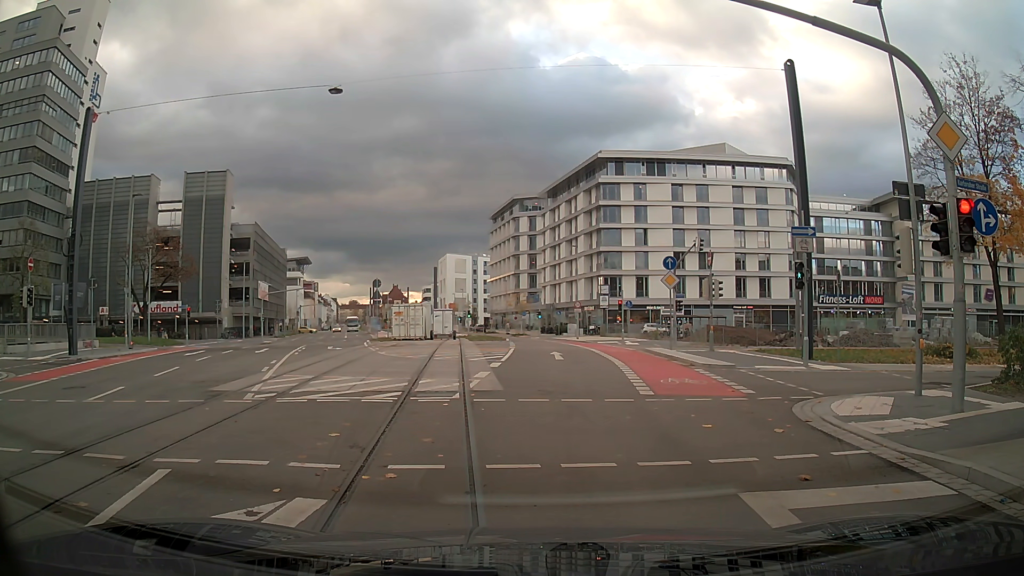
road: secondary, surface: asphalt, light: Day
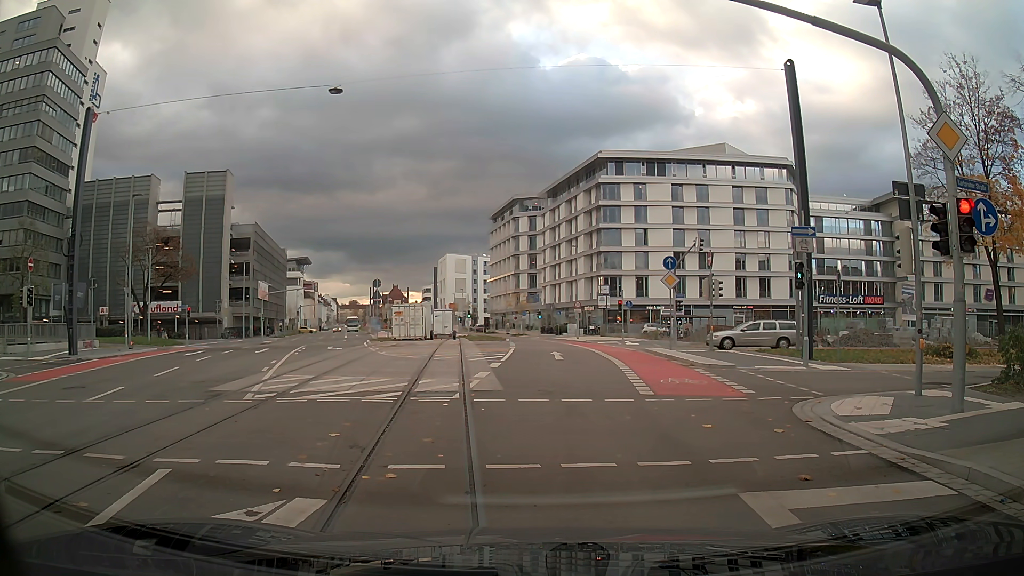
(0.0, 0.0) m; 0°
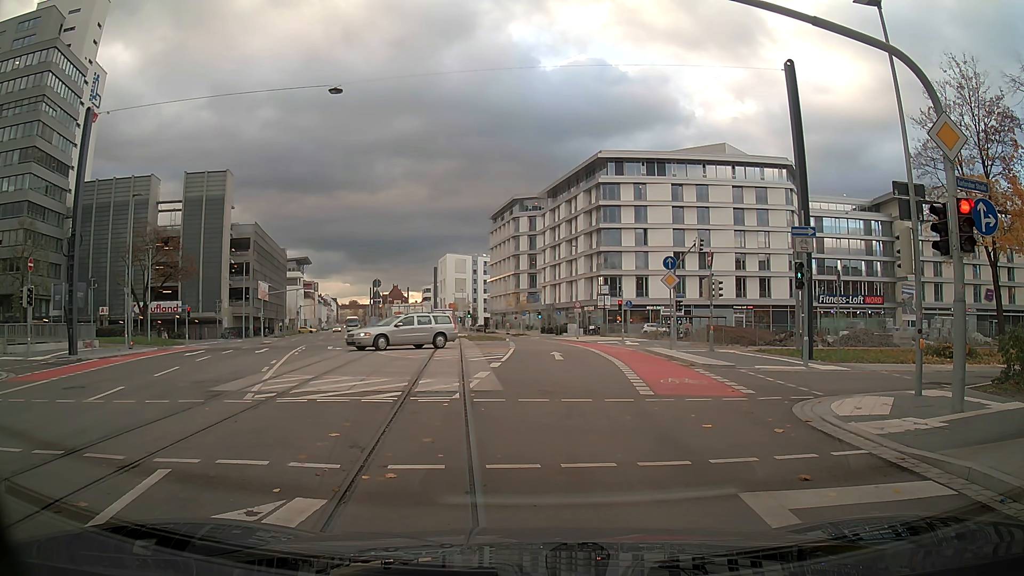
(0.0, 0.0) m; 0°
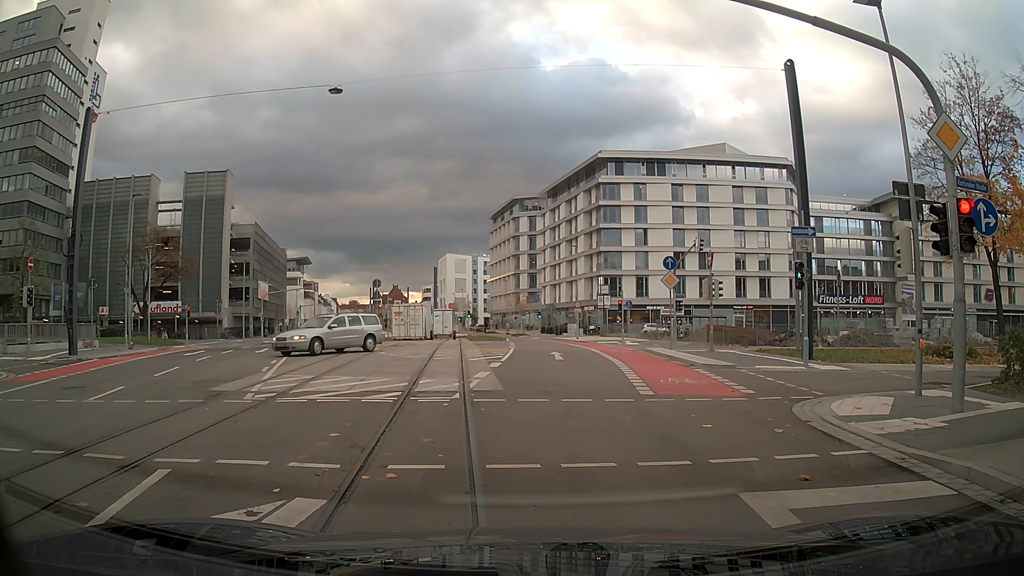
(0.0, 0.0) m; 0°
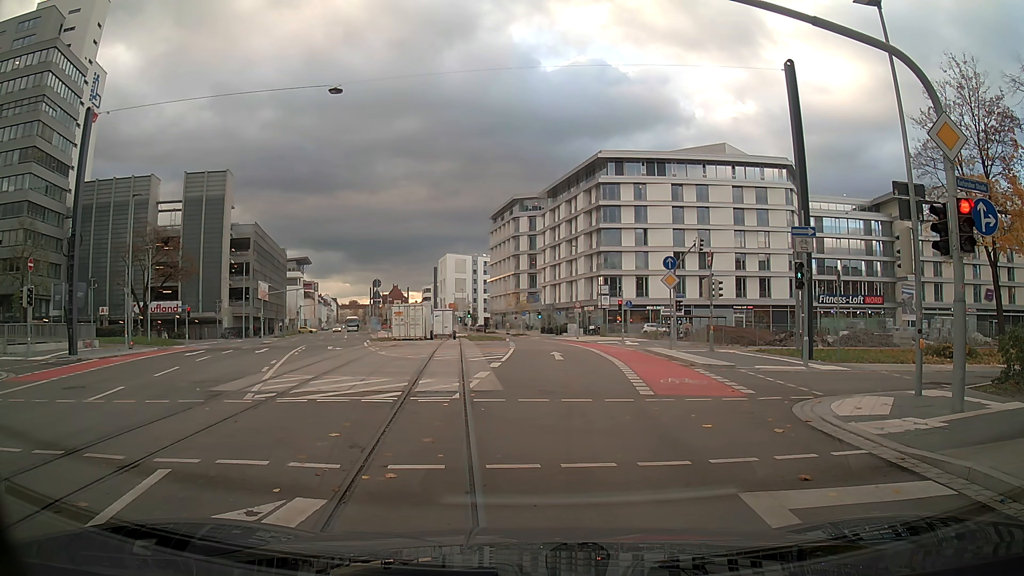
(0.0, 0.0) m; 0°
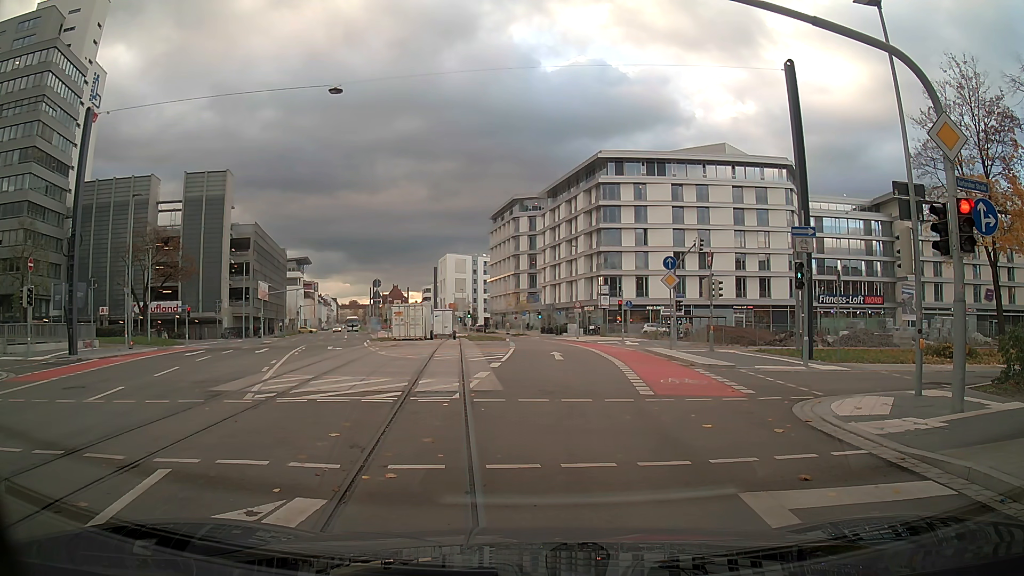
(0.0, 0.0) m; 0°
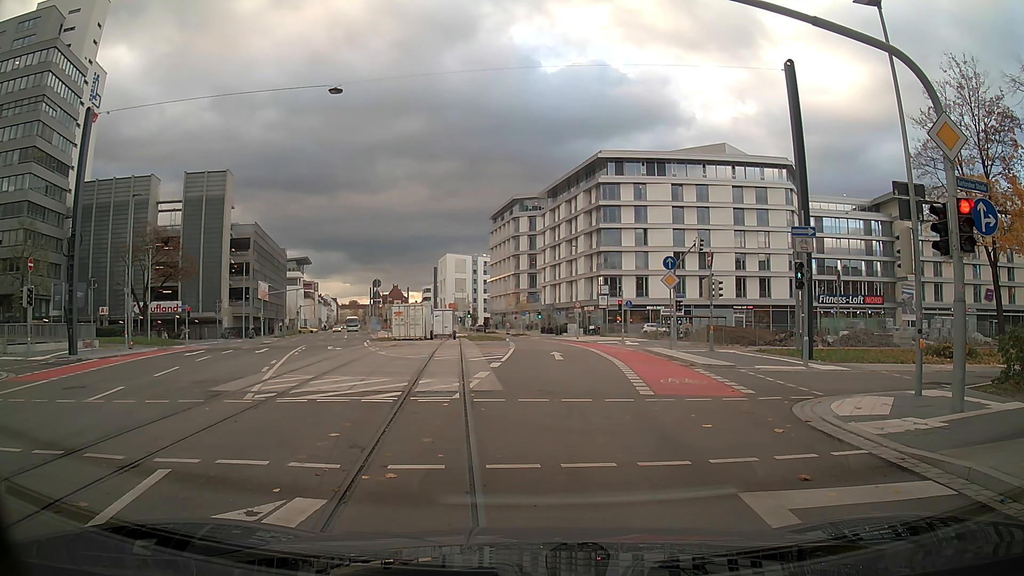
(0.0, 0.0) m; 0°
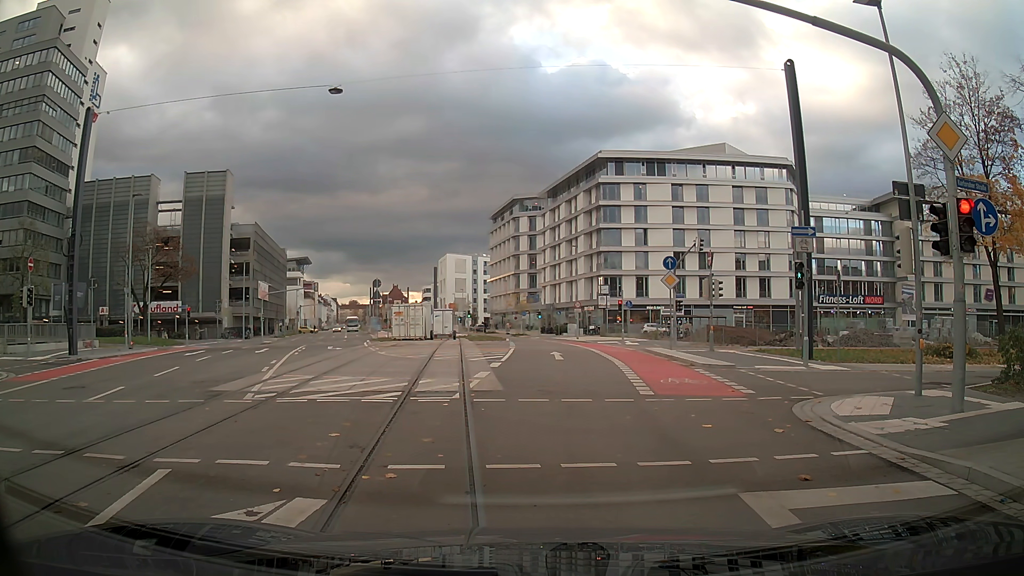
(0.0, 0.0) m; 0°
(0, +10) (0, +20) (0, +30) (0, +40) (-1, +50) (-2, +60) (-3, +70) (-6, +80) (-8, +89) (-11, +99) m
